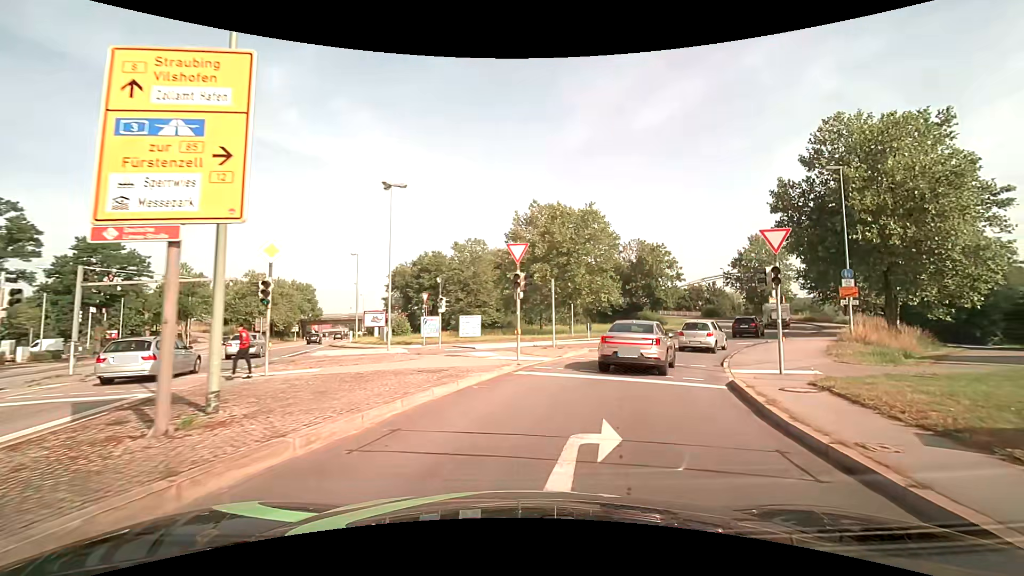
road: primary_link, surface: asphalt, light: Day
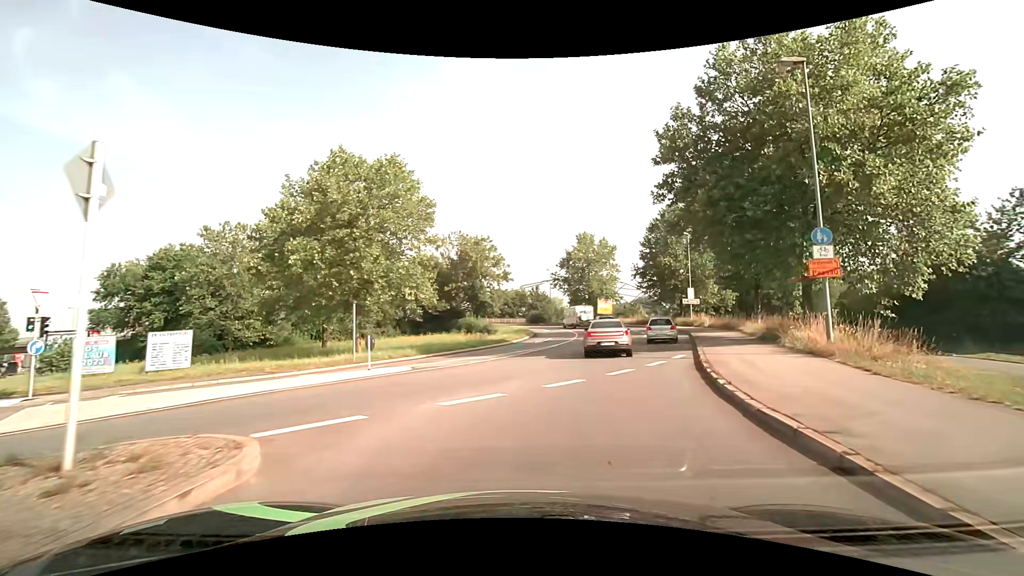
(+3.1, +17.1) m; +20°
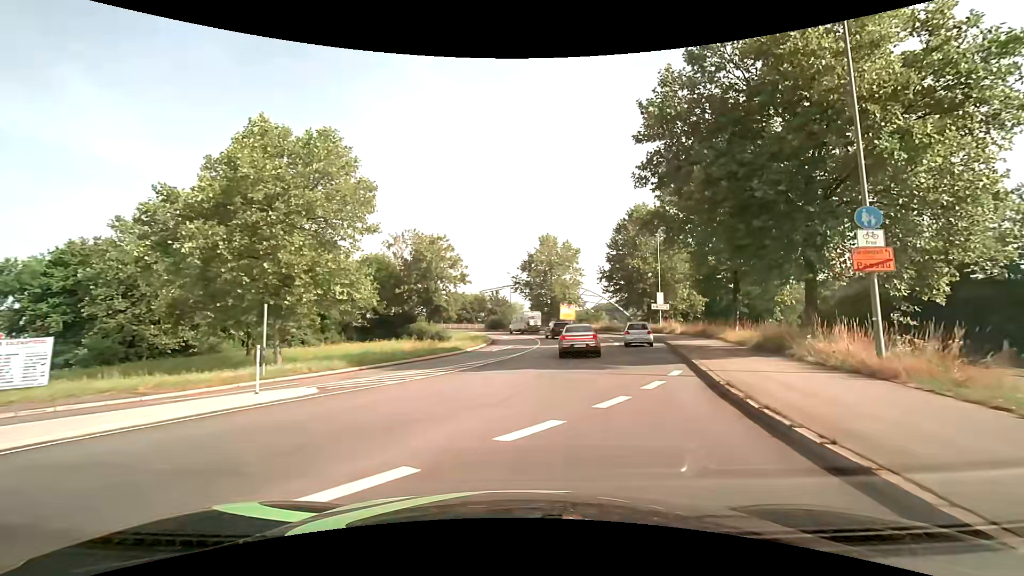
(+0.2, +4.8) m; +4°
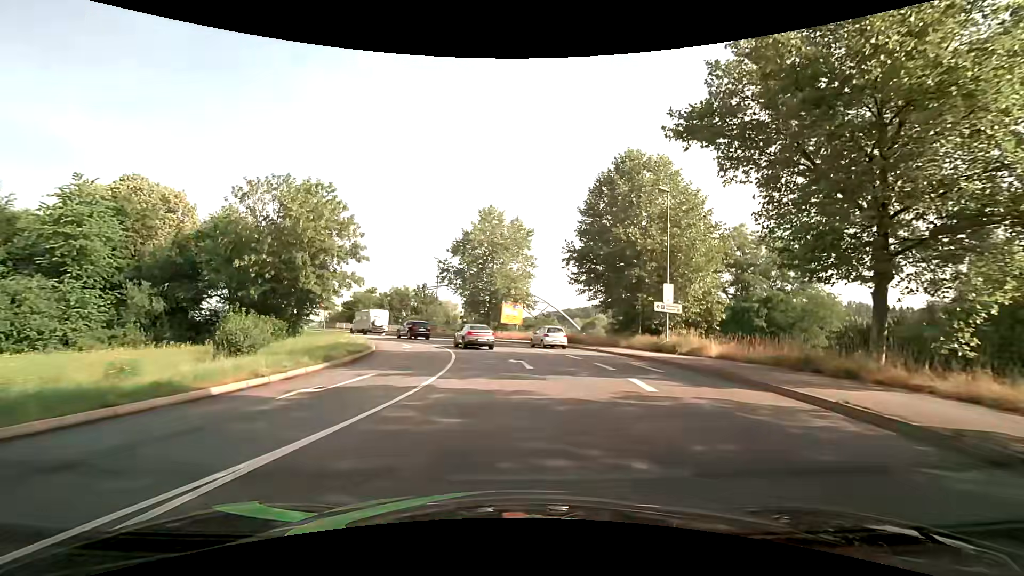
(+2.0, +22.1) m; +7°
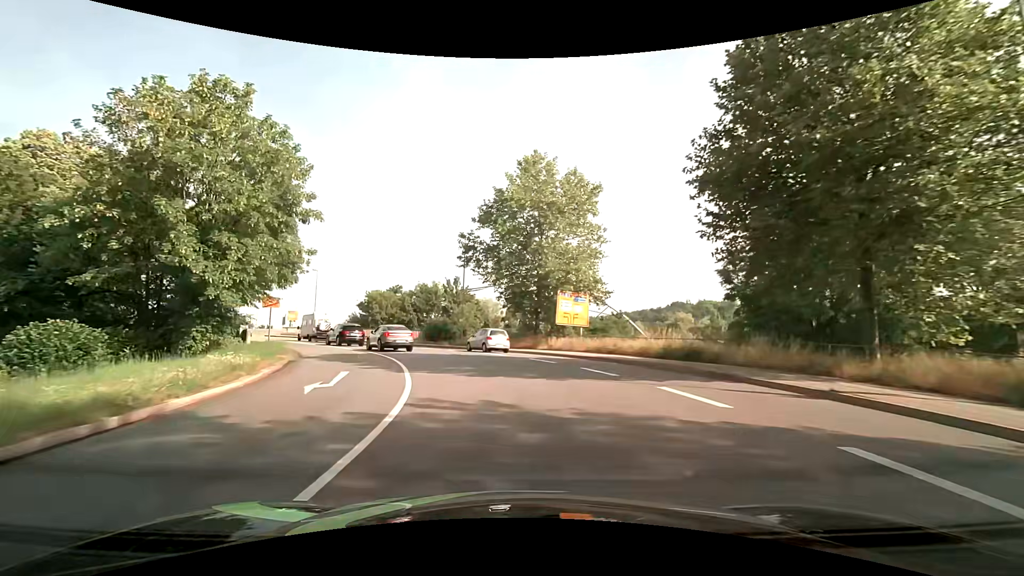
(-0.5, +19.6) m; -6°
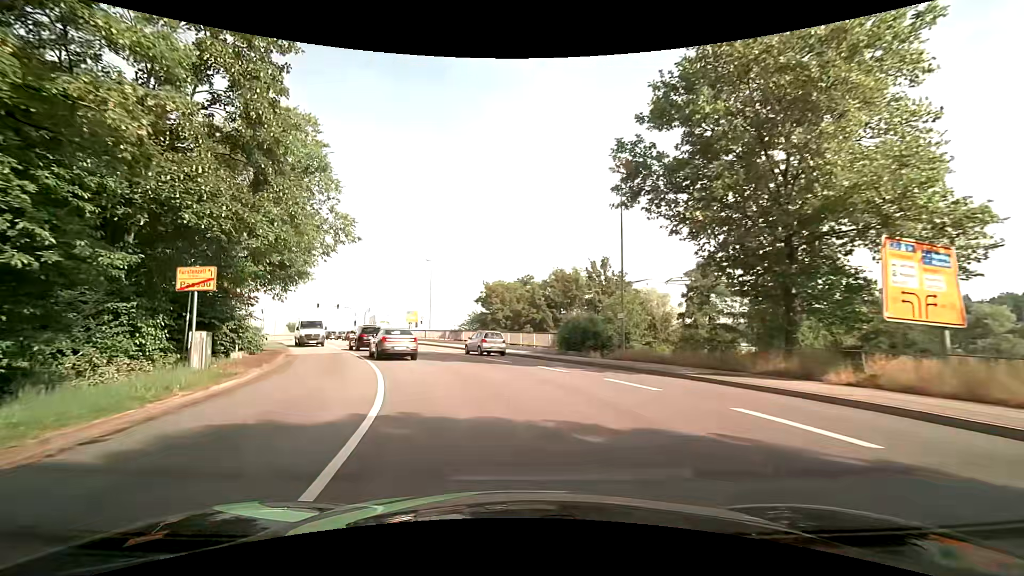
(-2.3, +19.0) m; -15°
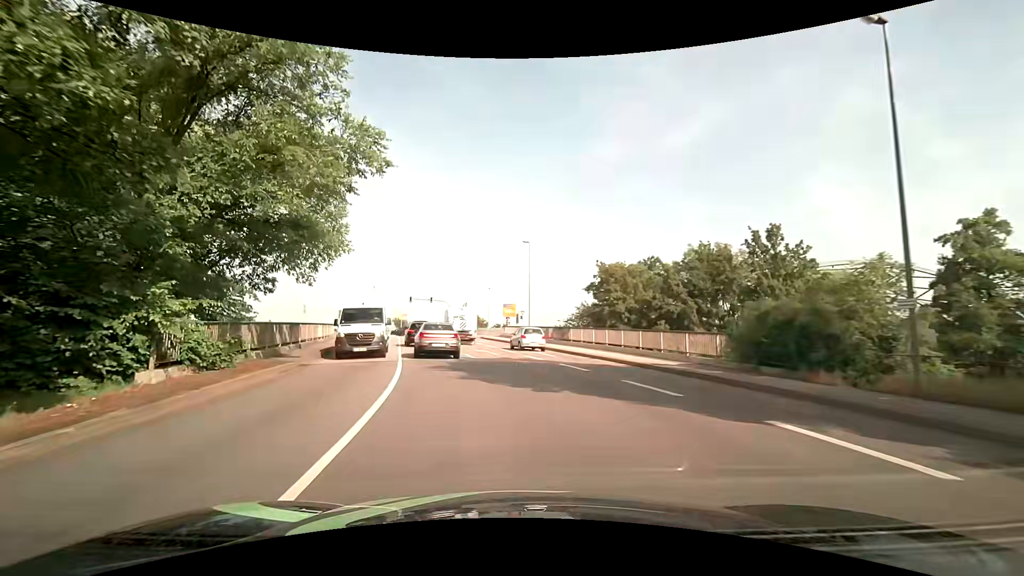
(-1.3, +11.6) m; -13°
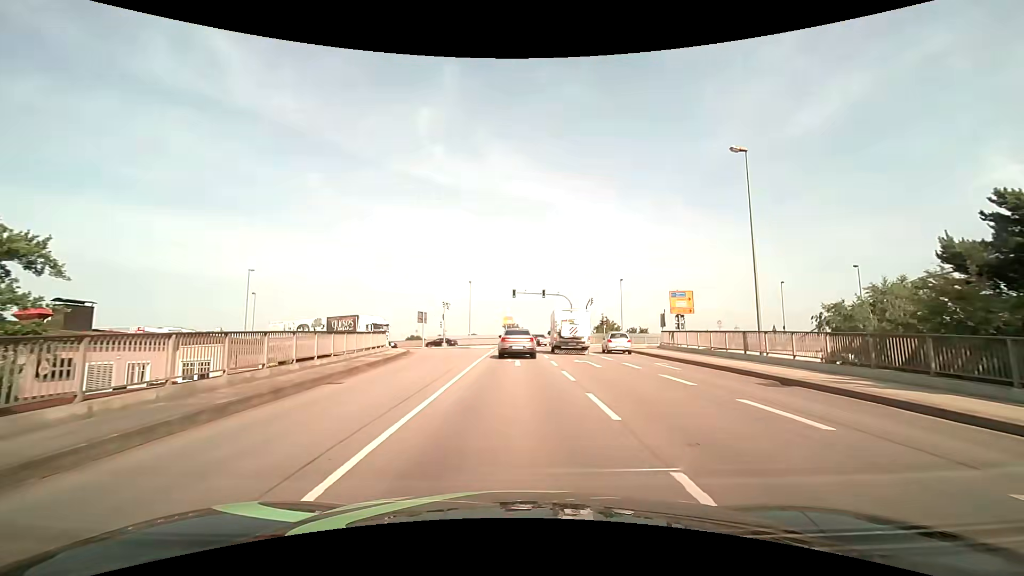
(-4.0, +26.0) m; -13°
(0, +10) (0, +20) (0, +30) (0, +40) (0, +50) (-1, +60) (-7, +68) (-16, +72) (-26, +74) (-36, +75) m
